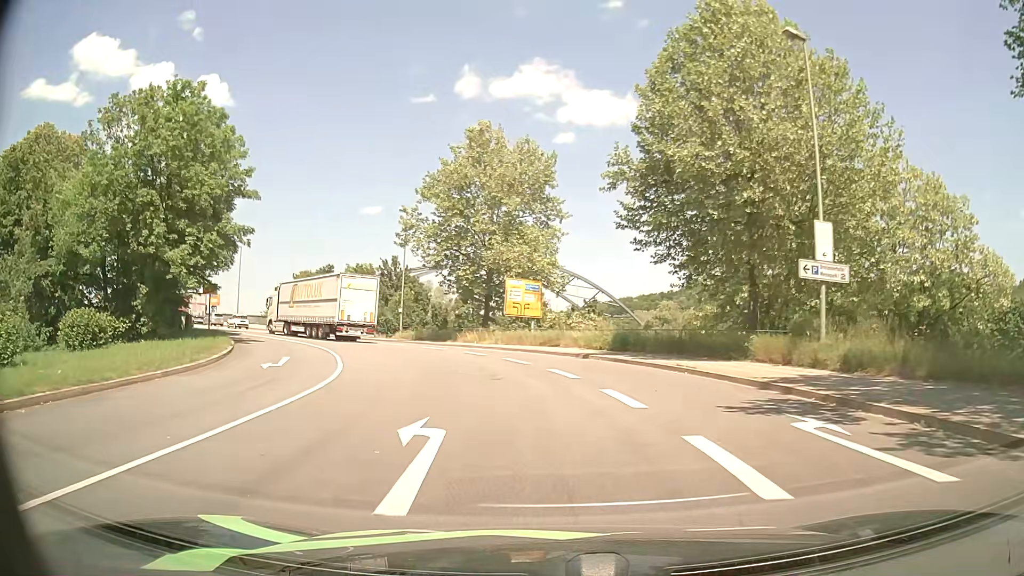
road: primary_link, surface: asphalt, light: Day
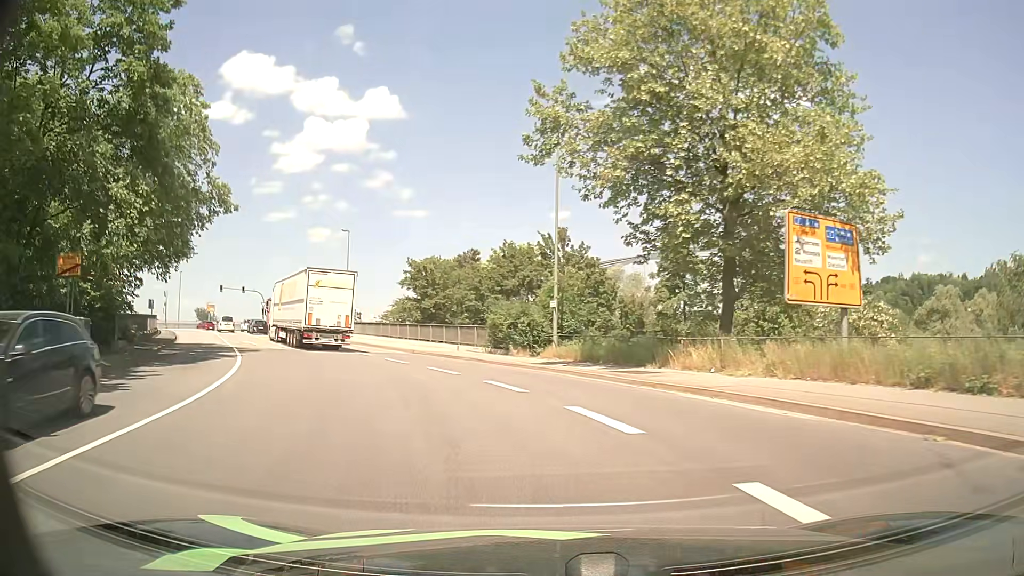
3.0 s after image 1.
(-3.2, +25.2) m; -16°
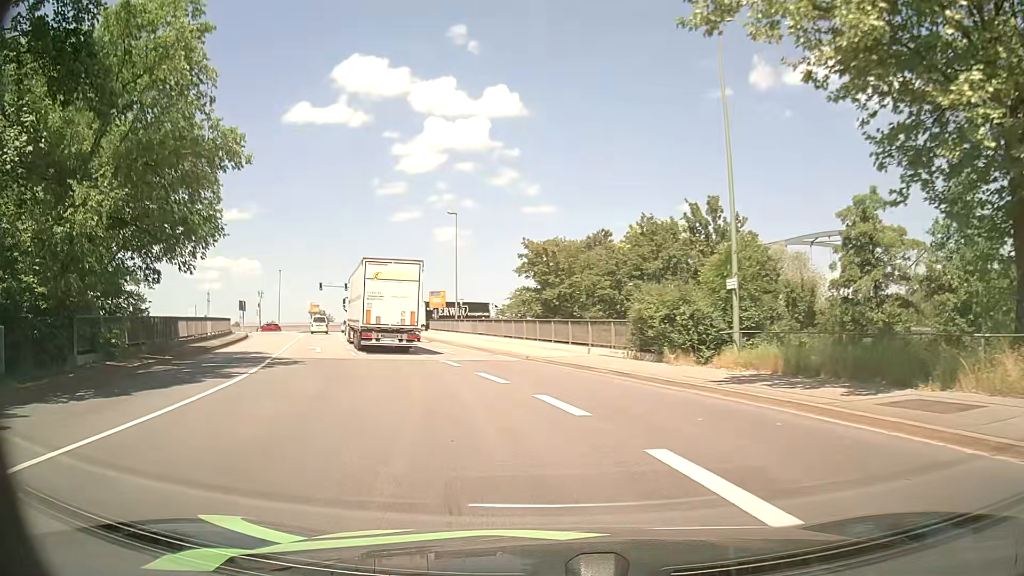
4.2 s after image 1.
(-0.9, +9.6) m; -11°
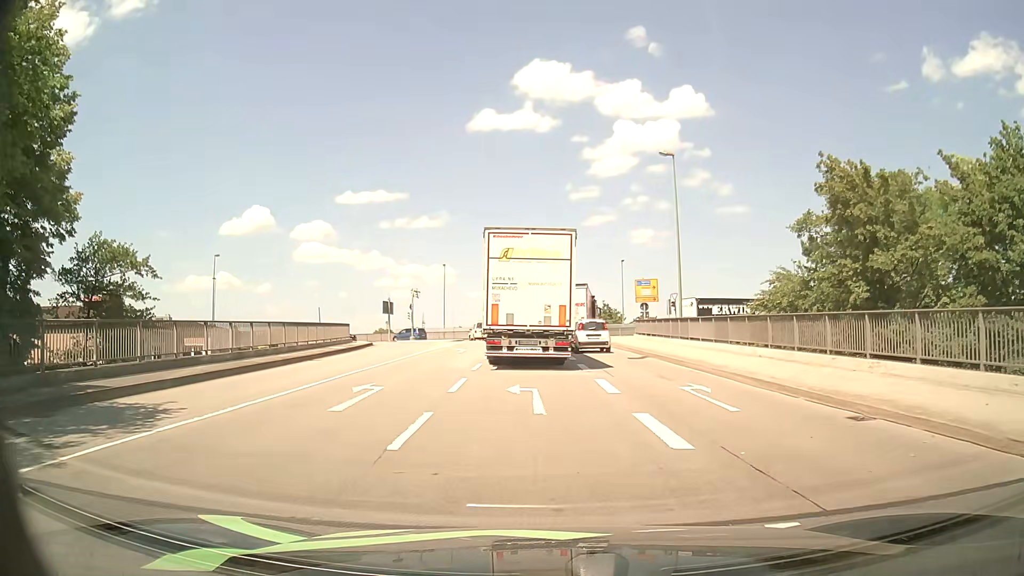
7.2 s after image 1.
(-3.7, +19.7) m; -18°
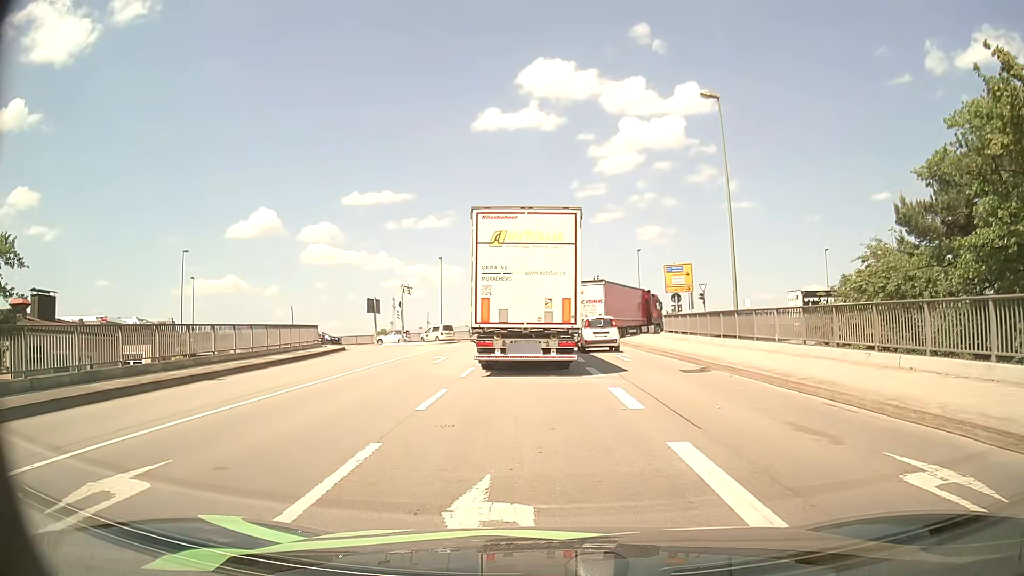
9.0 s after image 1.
(+0.1, +9.0) m; 0°
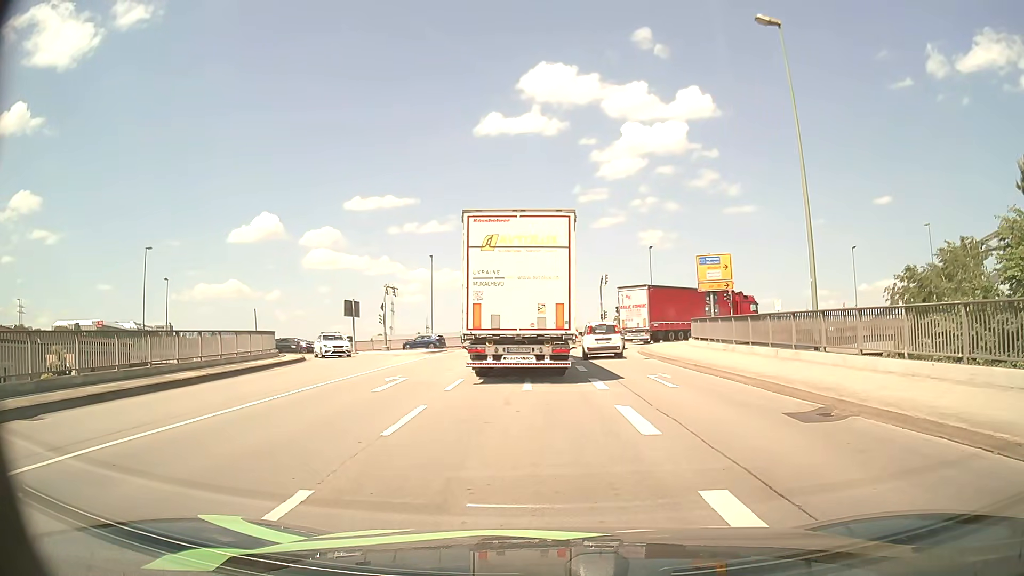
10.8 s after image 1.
(0.0, +7.9) m; 0°
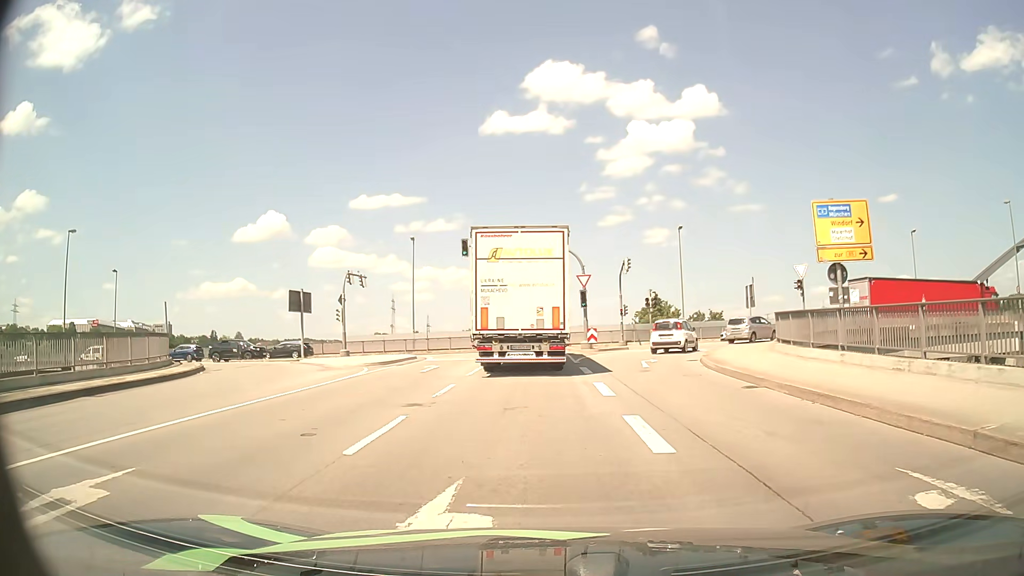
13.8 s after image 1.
(-0.1, +13.4) m; -1°
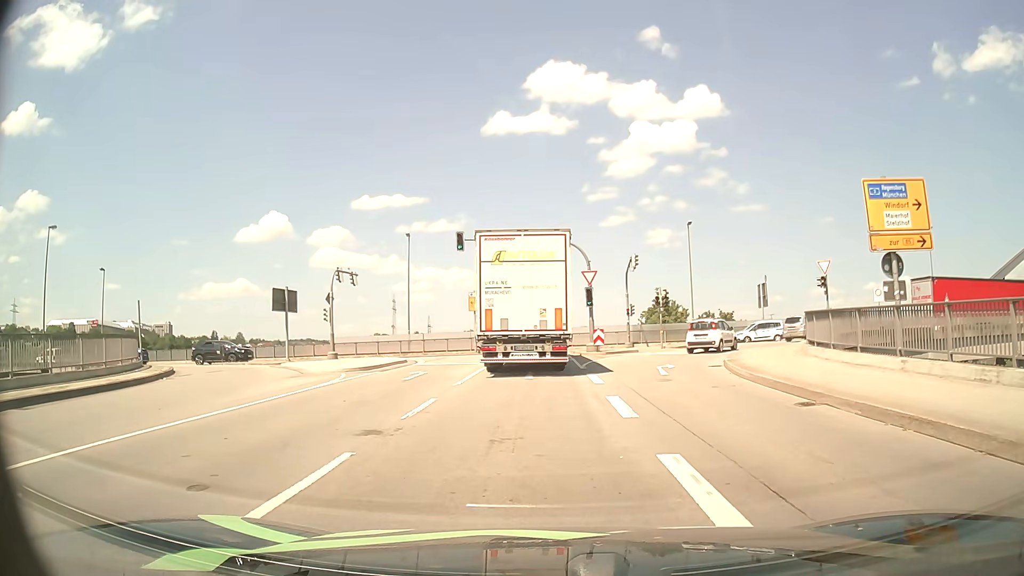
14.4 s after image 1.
(0.0, +3.0) m; 0°
(0, +10) (0, +20) (0, +30) (-2, +40) (-7, +48) (-15, +53) (-25, +54) (-35, +55) (-45, +56) (-55, +57) m
